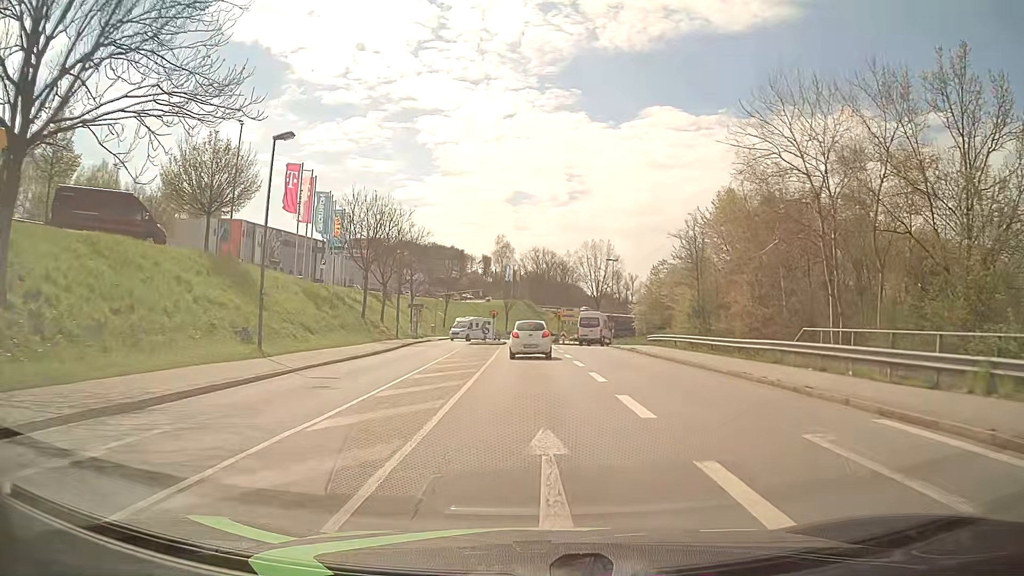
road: tertiary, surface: asphalt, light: Day
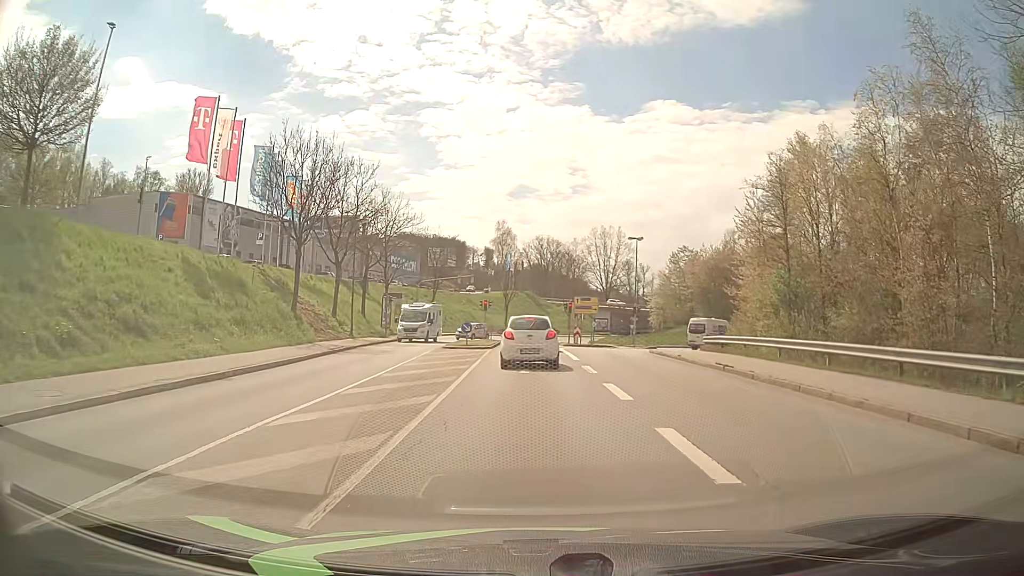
(-0.1, +15.7) m; 0°
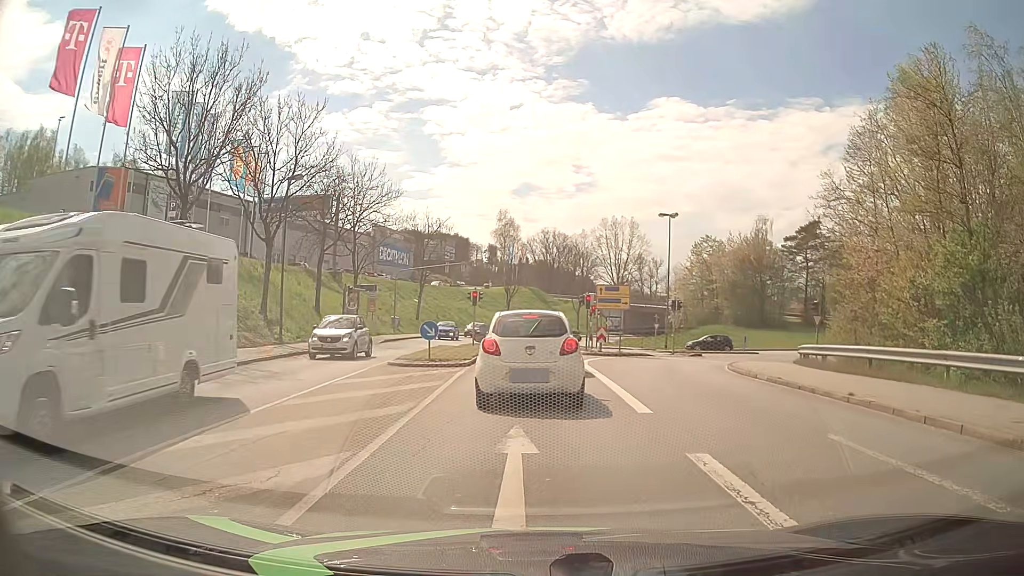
(-0.1, +12.9) m; +1°
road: primary_link
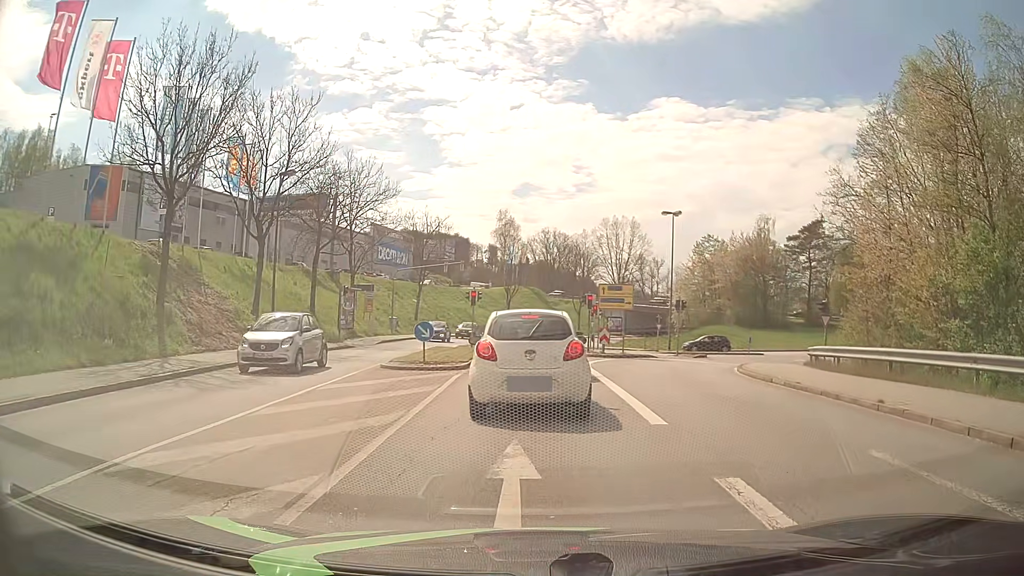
(0.0, +1.0) m; -1°
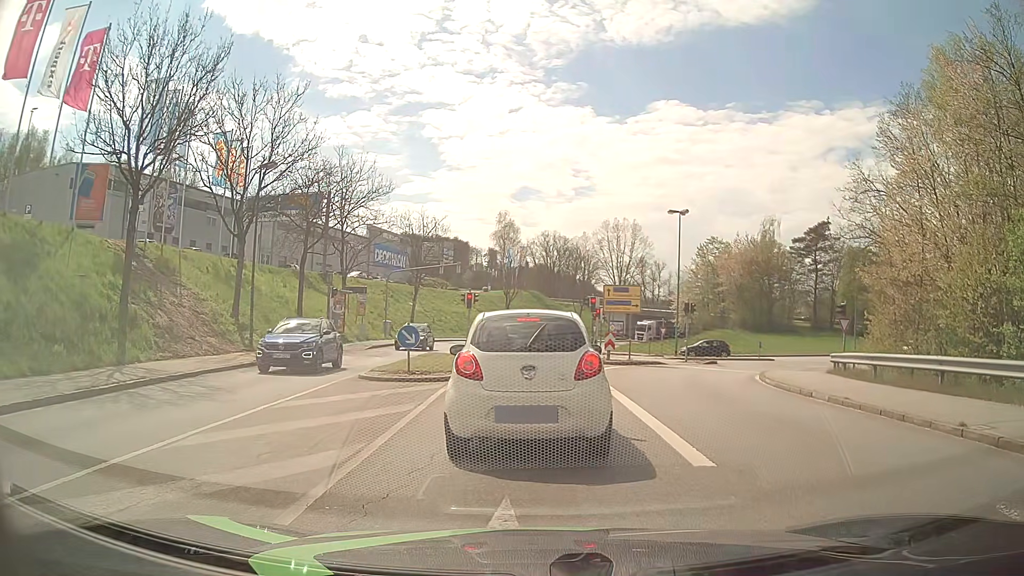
(0.0, +2.3) m; 0°
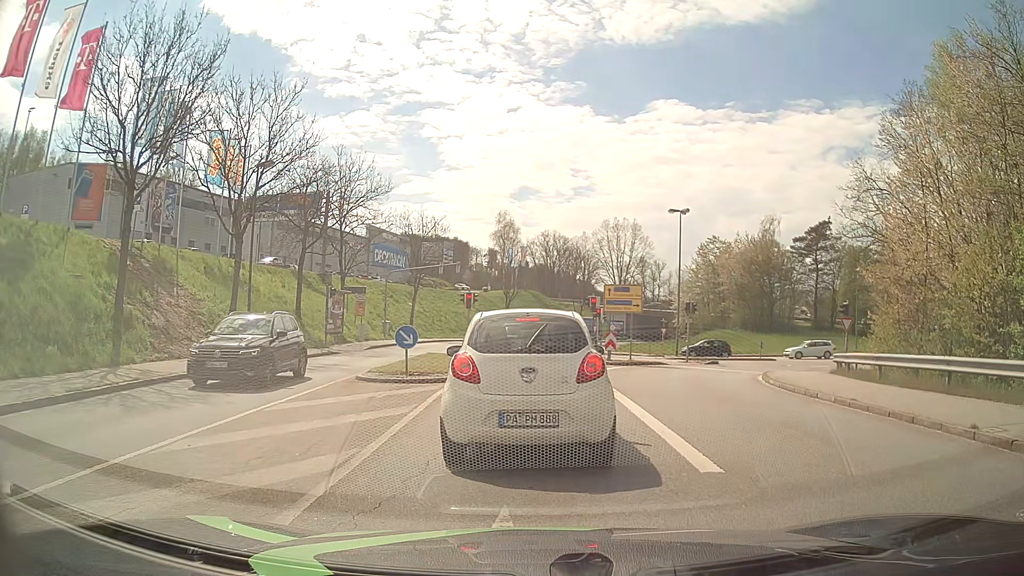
(0.0, +0.3) m; 0°
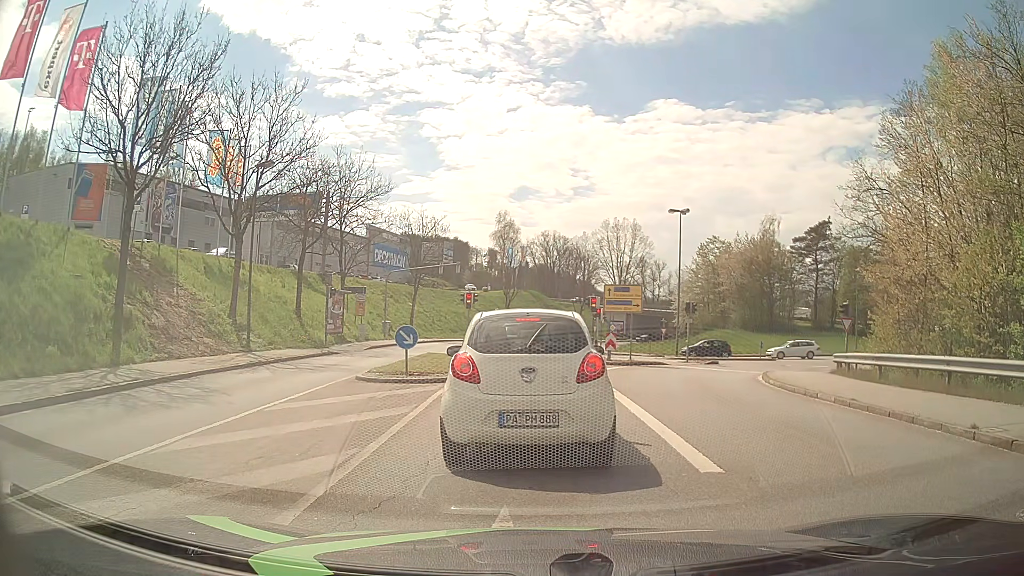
(0.0, 0.0) m; 0°
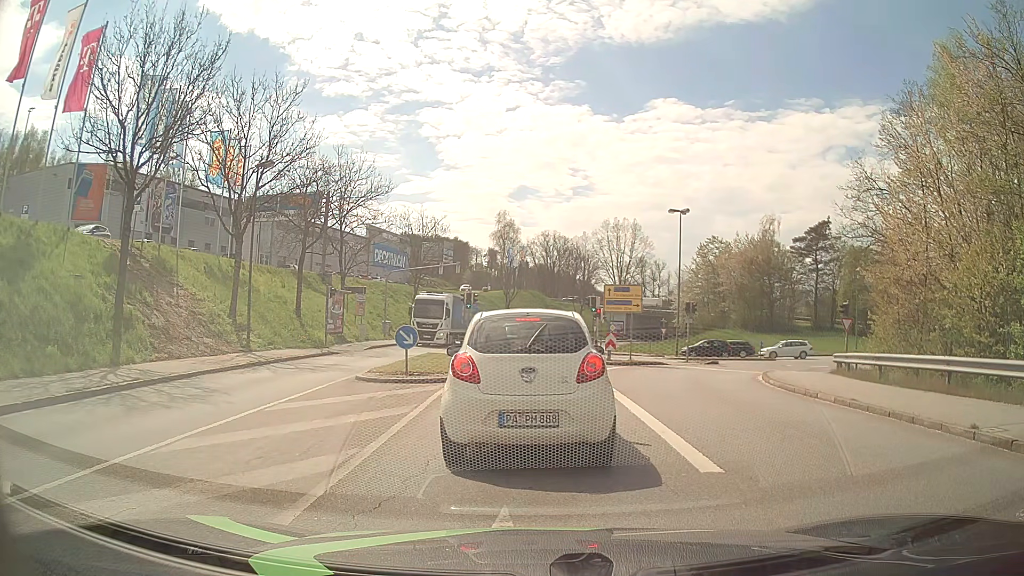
(0.0, 0.0) m; 0°
(0, +10) (0, +20) (-1, +30) (-1, +40) (-1, +50) (0, +60) (+1, +70) (+3, +80) (+6, +89) (+11, +98) m
